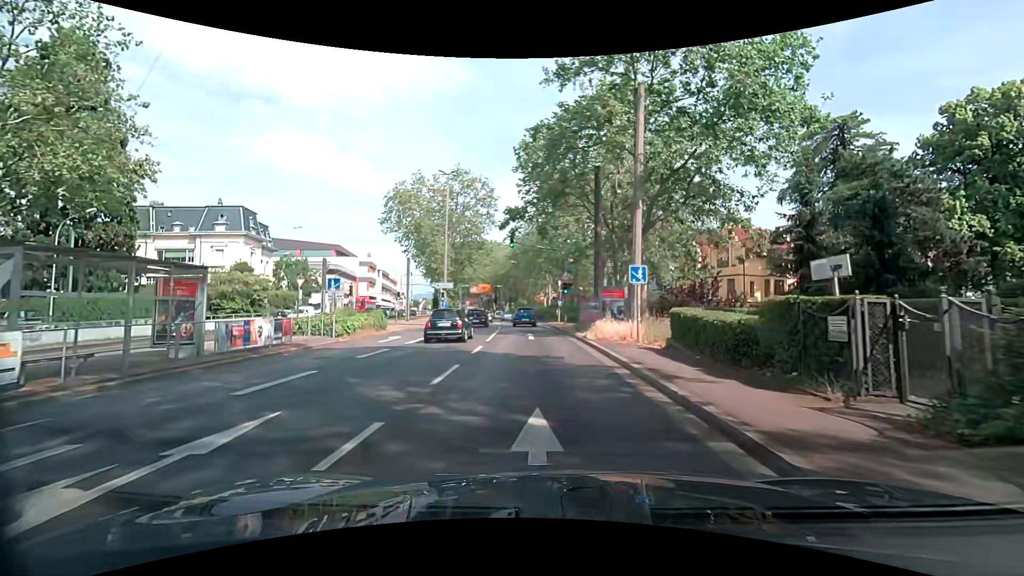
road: primary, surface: asphalt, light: Day
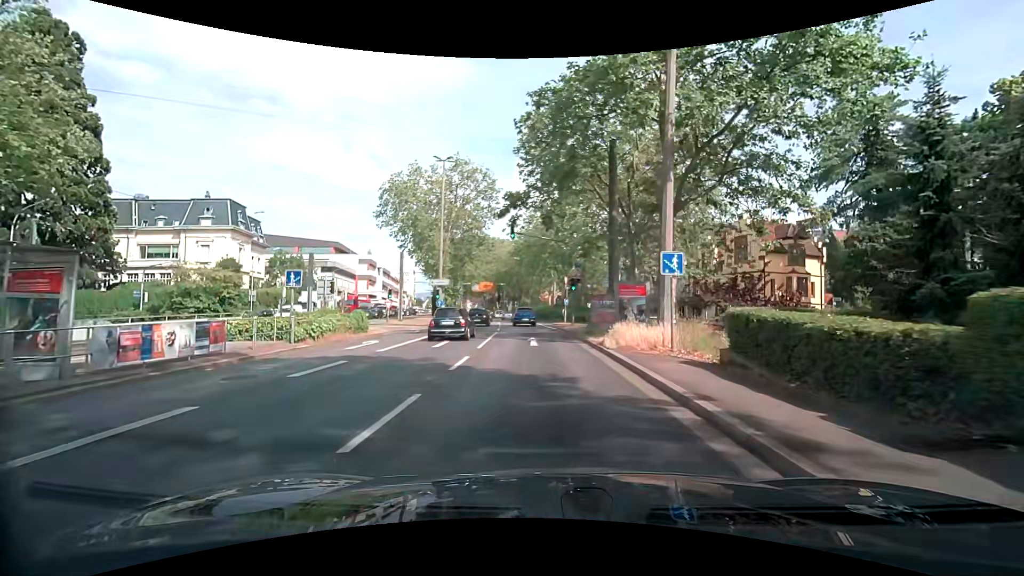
(-0.1, +4.2) m; -1°
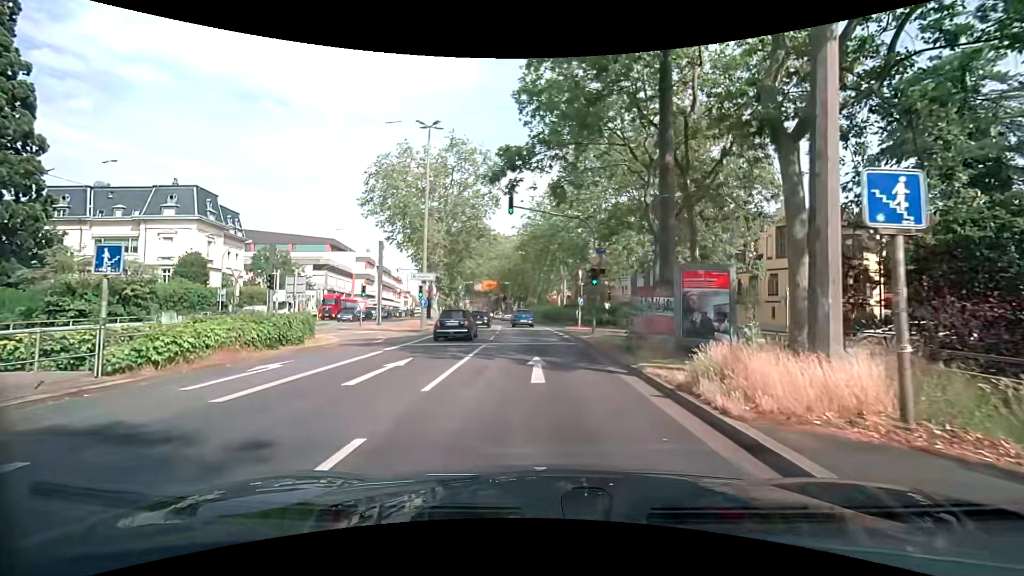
(-0.1, +8.6) m; -1°
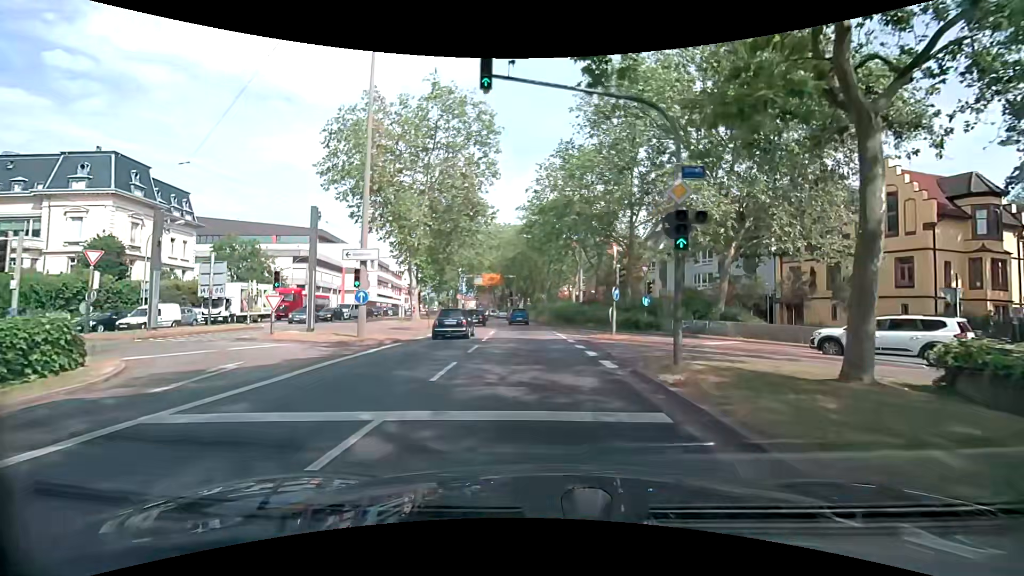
(-0.3, +13.3) m; -2°
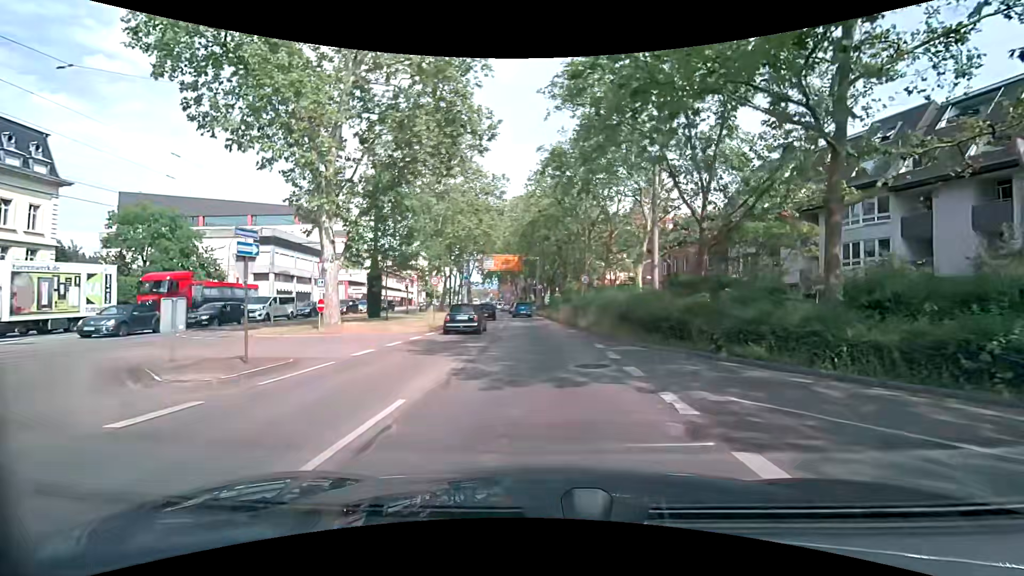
(-0.4, +23.4) m; -3°
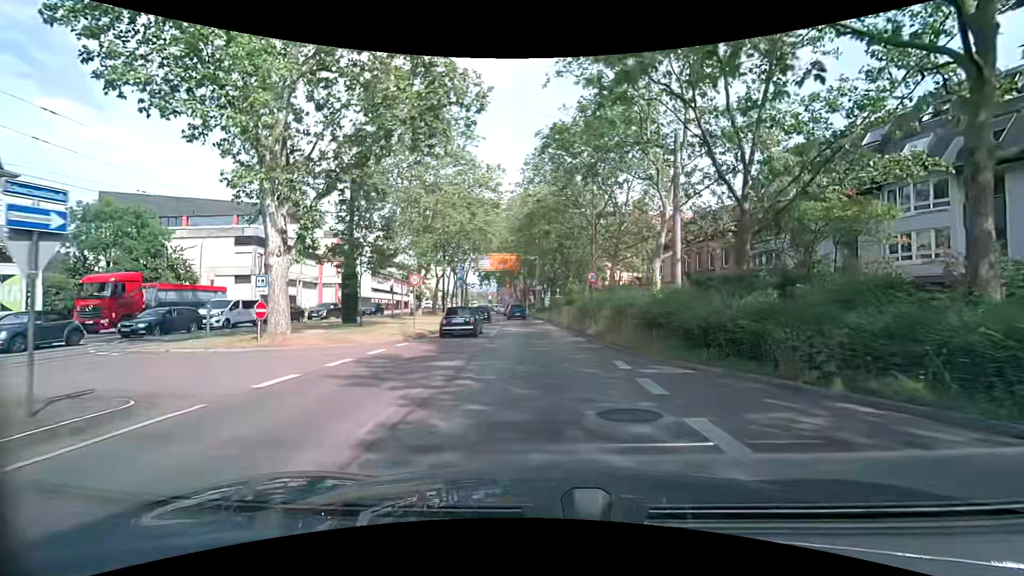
(0.0, +4.6) m; 0°
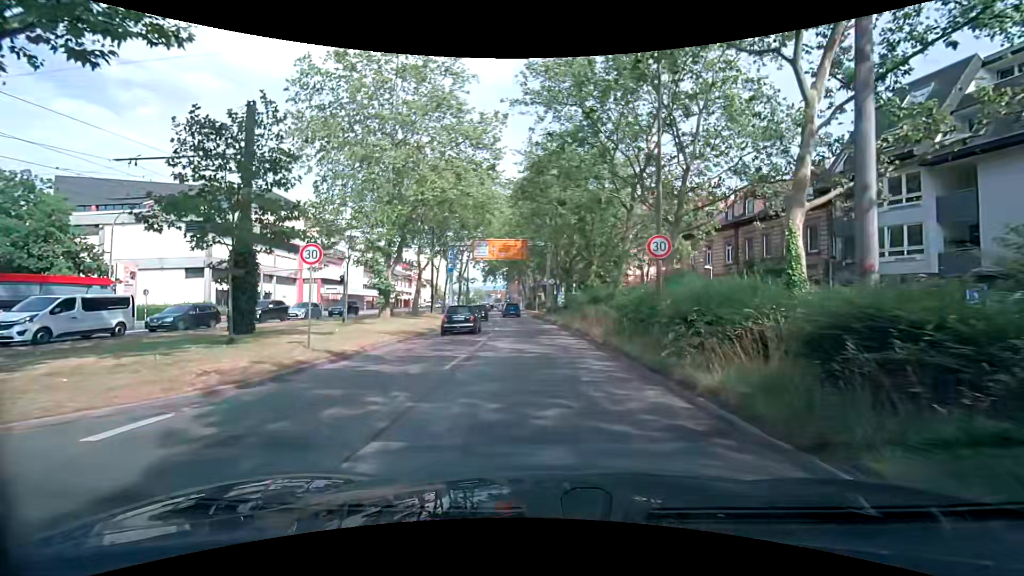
(-0.2, +12.5) m; -1°
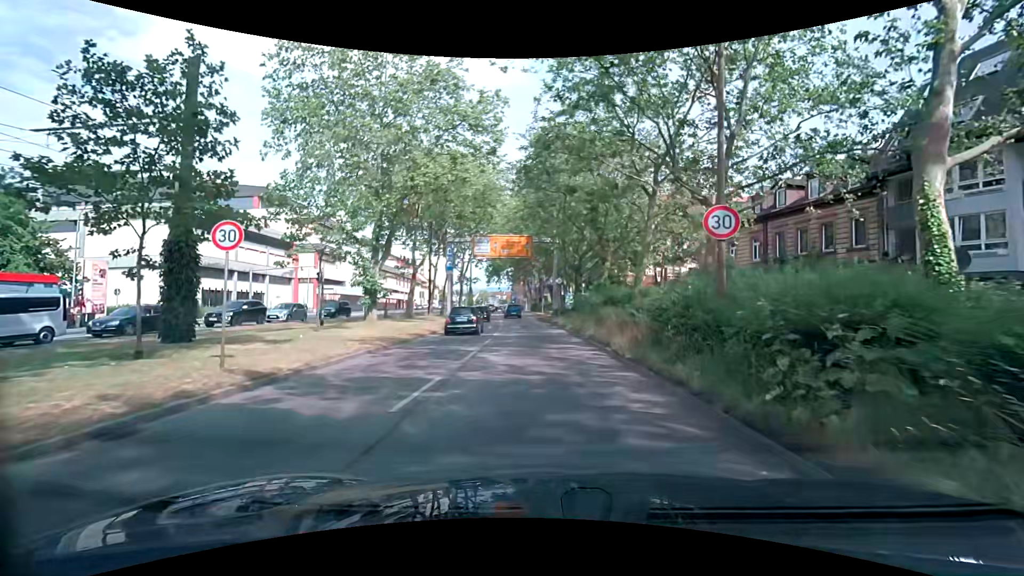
(0.0, +3.9) m; 0°
(0, +10) (0, +20) (-1, +30) (-2, +40) (-3, +50) (-5, +60) (-6, +70) (-7, +80) (-8, +90) (-9, +99) m
